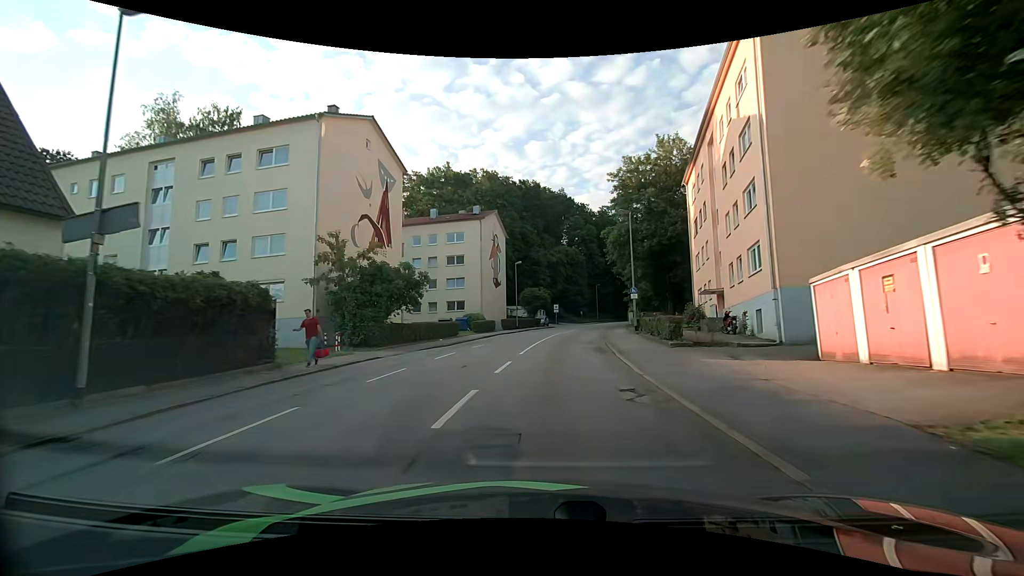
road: tertiary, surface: asphalt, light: Day
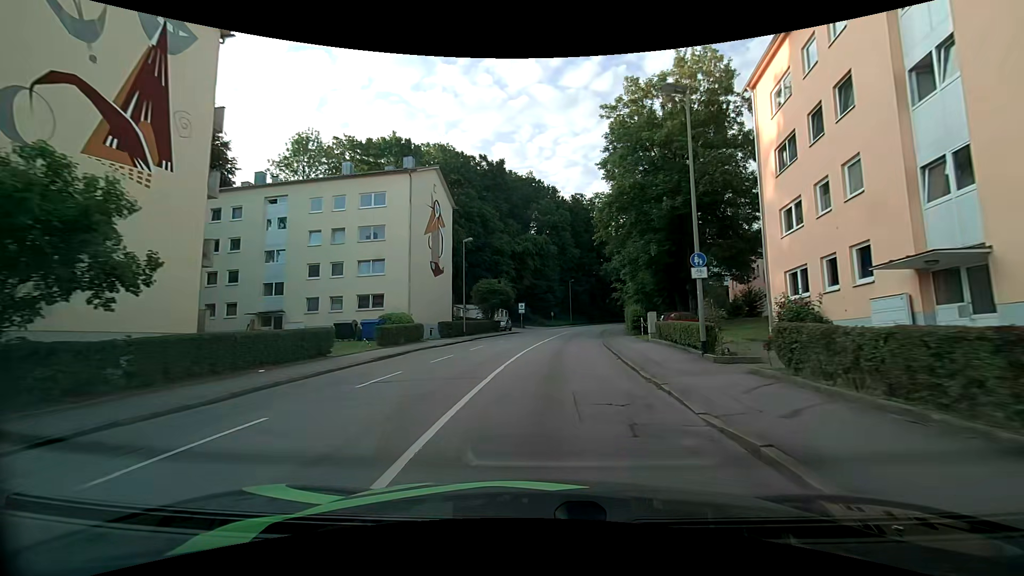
(+0.4, +18.9) m; +4°
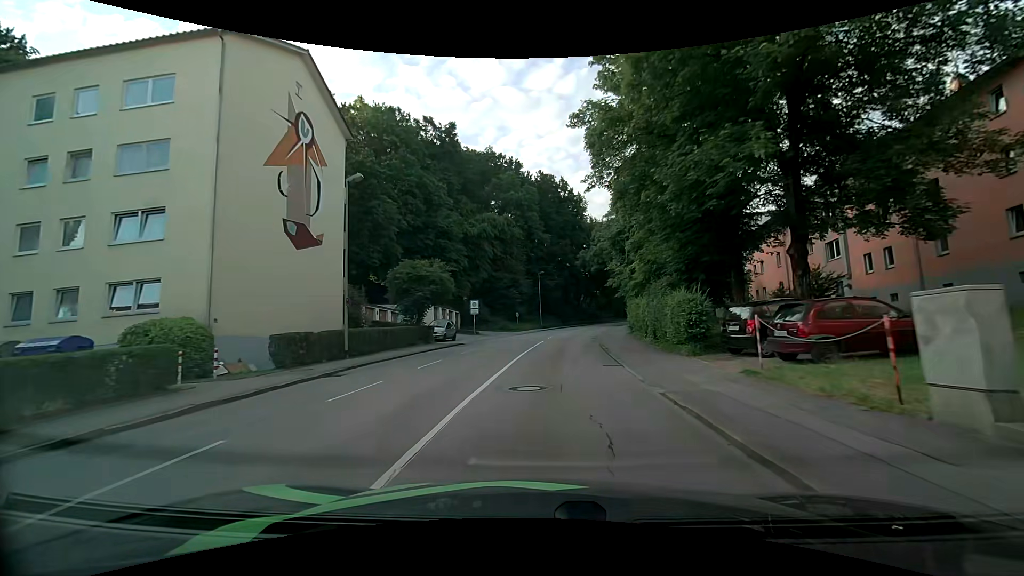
(+0.6, +19.3) m; +4°
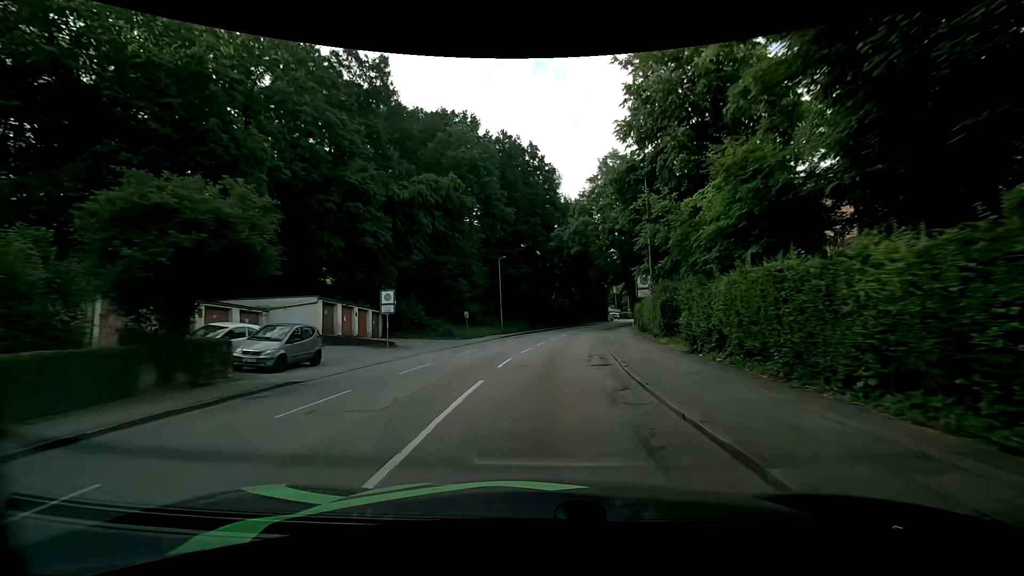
(+0.4, +19.6) m; +3°
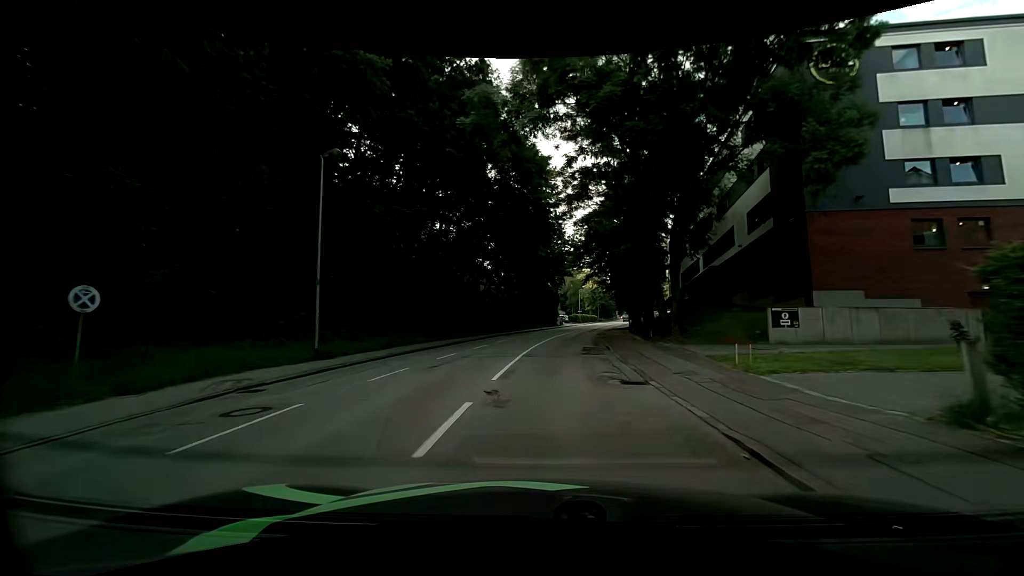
(+1.8, +33.0) m; +7°
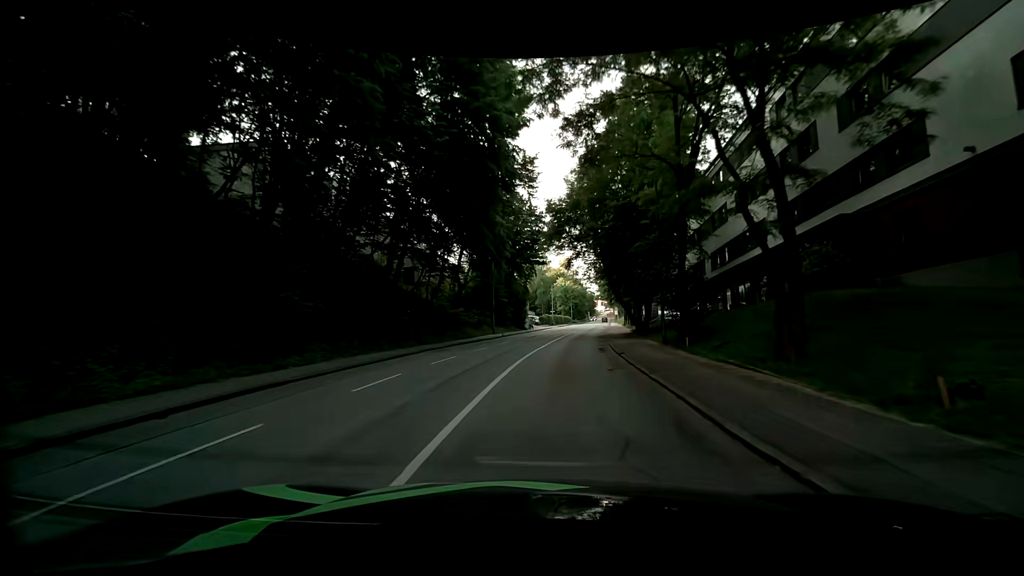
(+0.4, +20.0) m; +3°
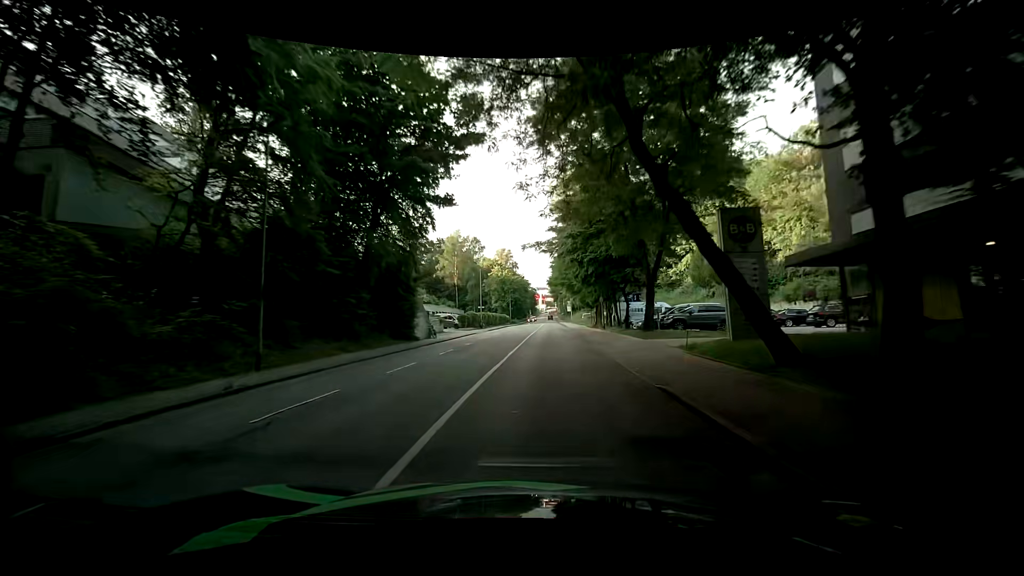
(+2.0, +33.4) m; +7°
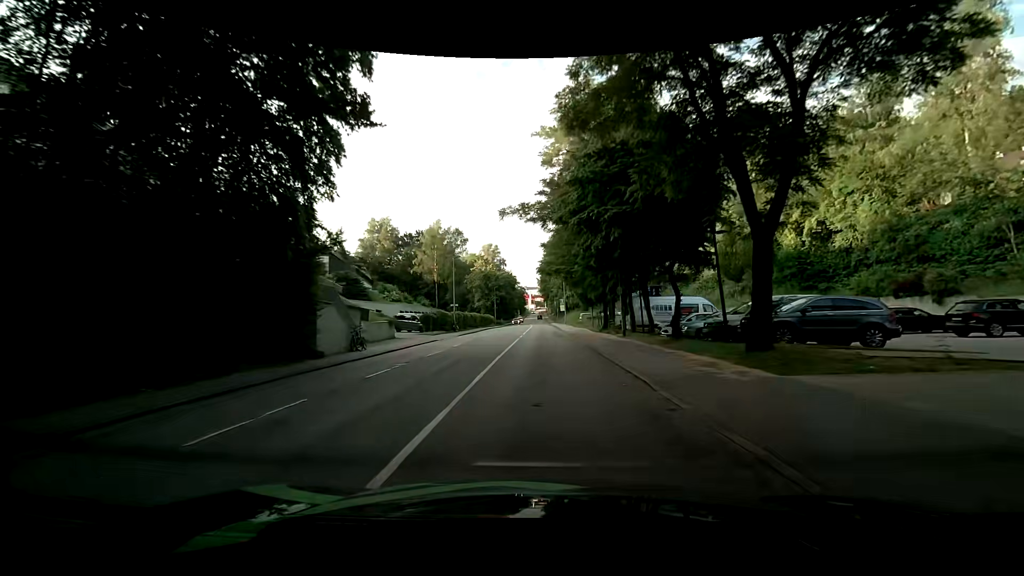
(+0.1, +13.4) m; +1°
(0, +10) (0, +20) (0, +30) (0, +40) (0, +50) (+1, +60) (+1, +70) (+1, +80) (+1, +90) (+1, +100) m
